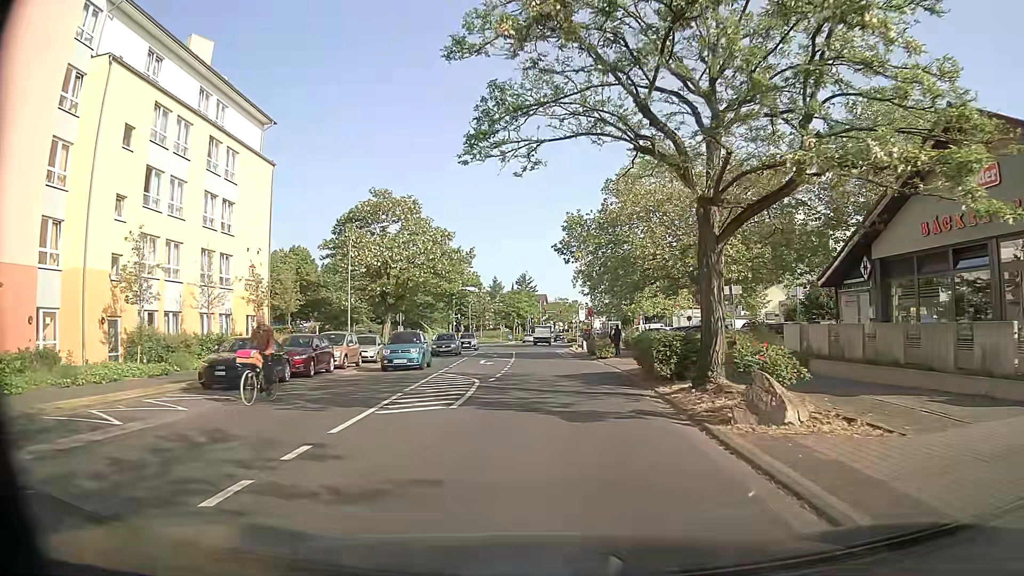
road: tertiary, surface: asphalt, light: Day
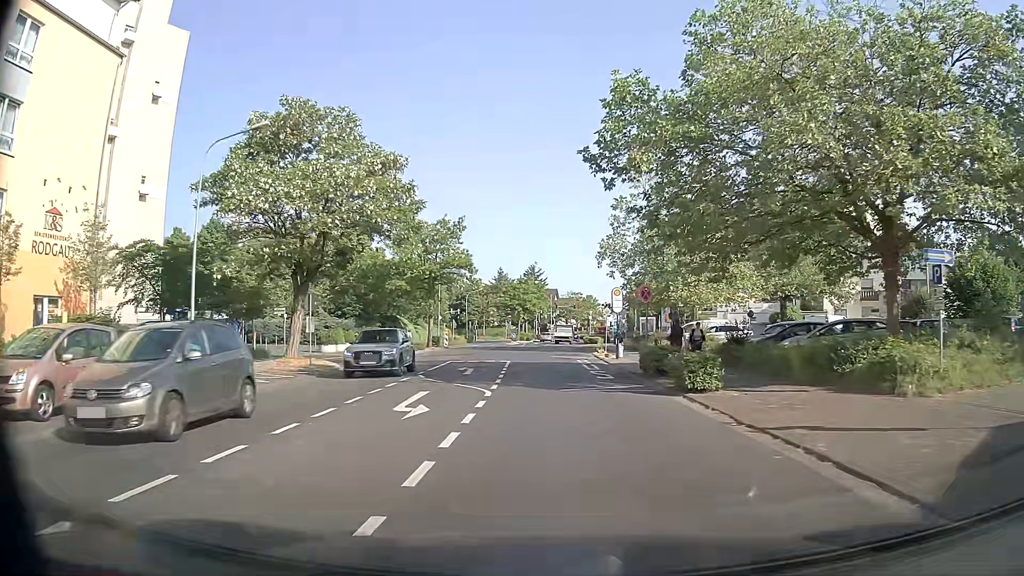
(-0.1, +19.4) m; -1°
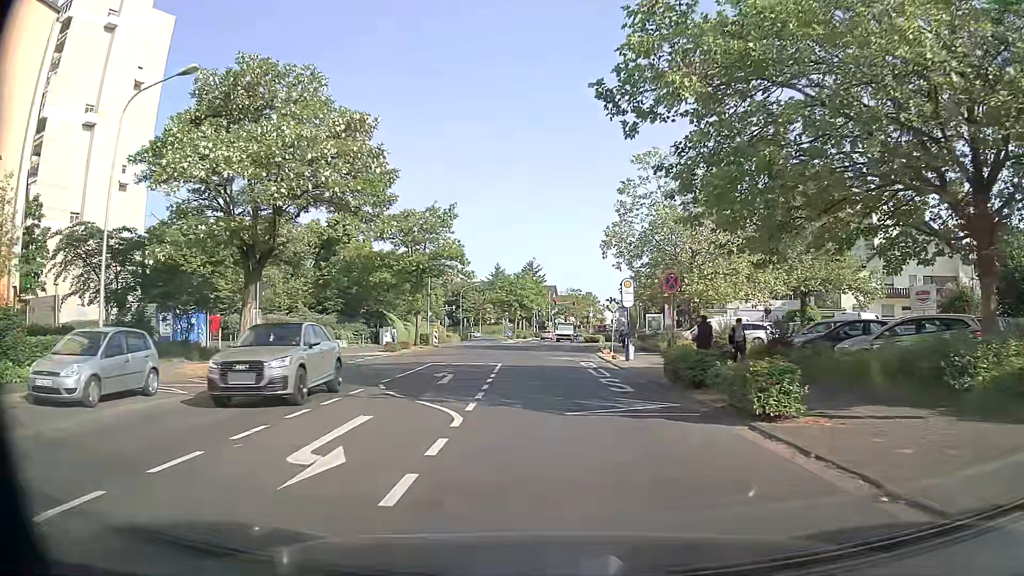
(+0.1, +4.9) m; +1°
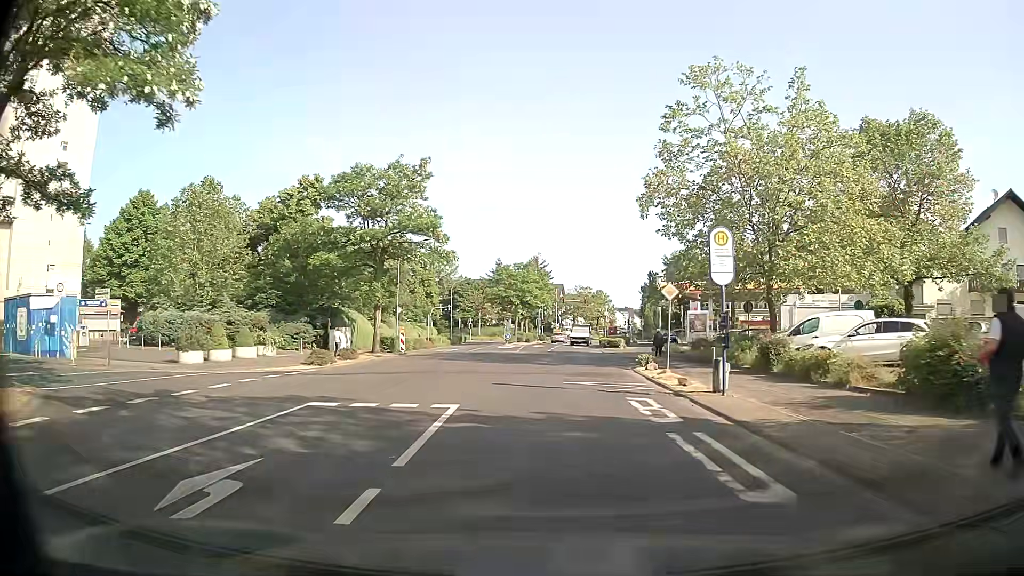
(-0.2, +15.0) m; -2°
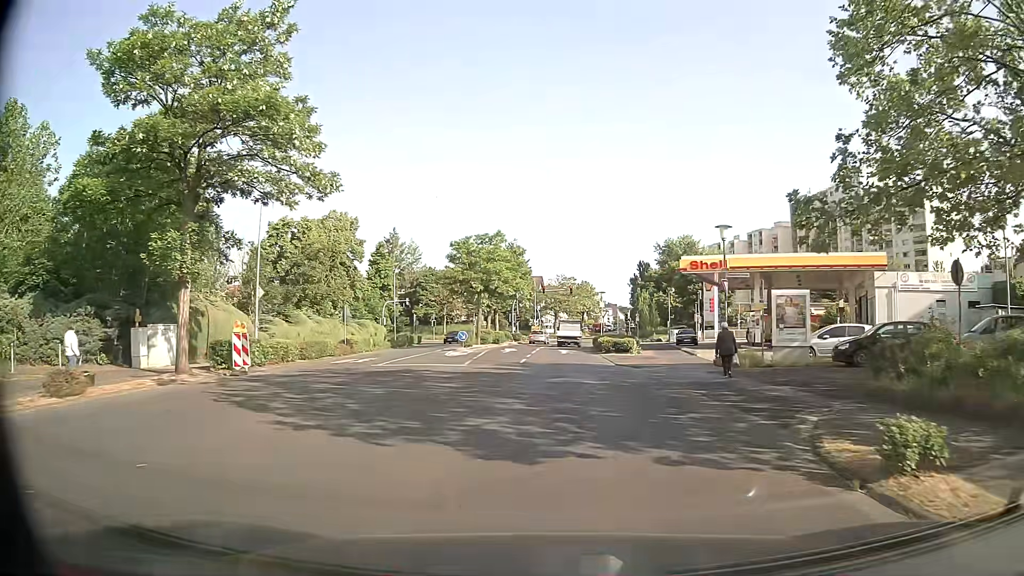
(+0.7, +20.2) m; +3°
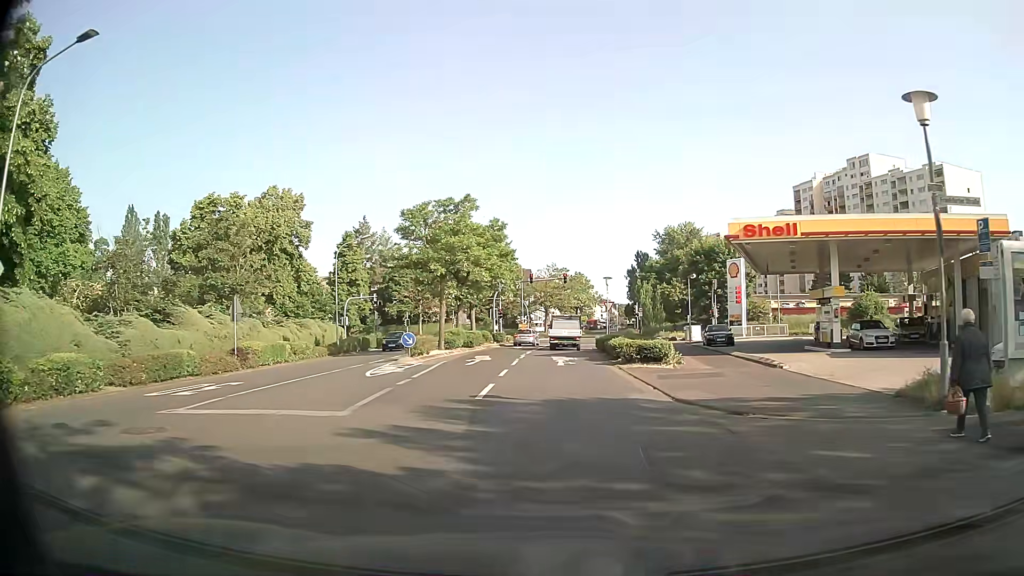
(+0.1, +14.0) m; +1°
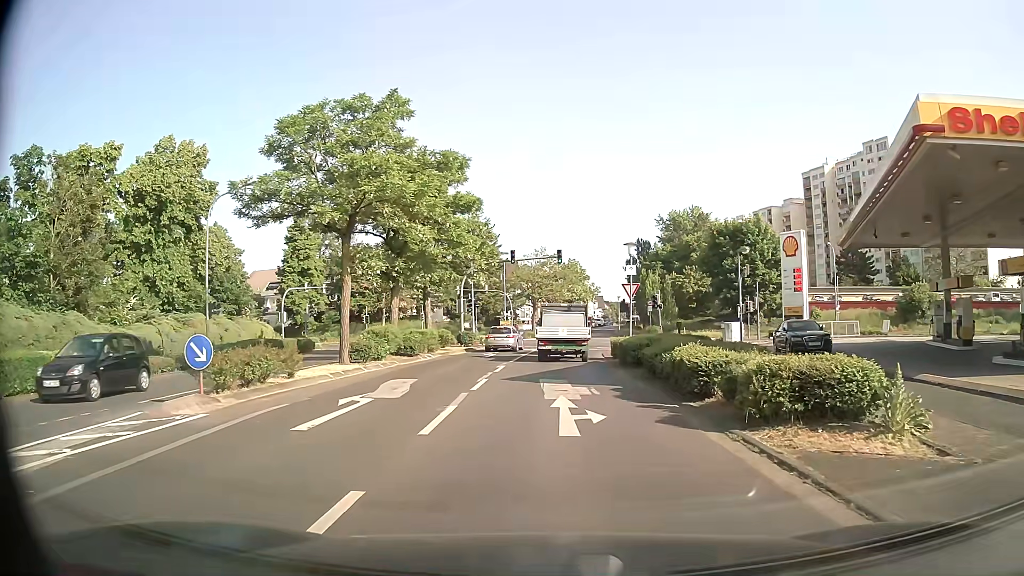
(+0.1, +16.8) m; +1°
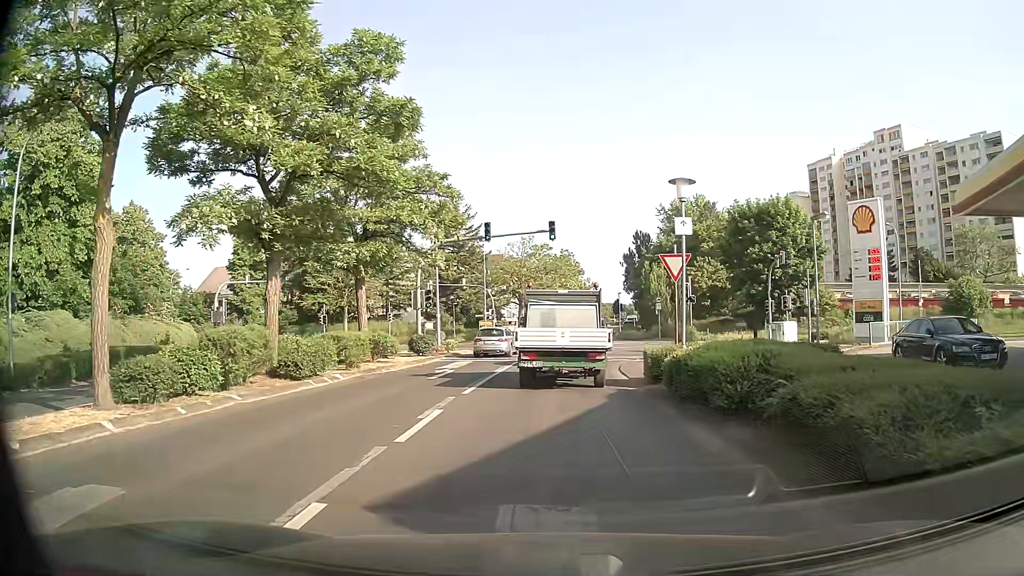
(+0.2, +12.3) m; 0°
(0, +10) (+1, +20) (+2, +30) (+7, +38) (+16, +43) (+26, +42) (+36, +40) (+45, +38) (+55, +35) (+65, +34) m
